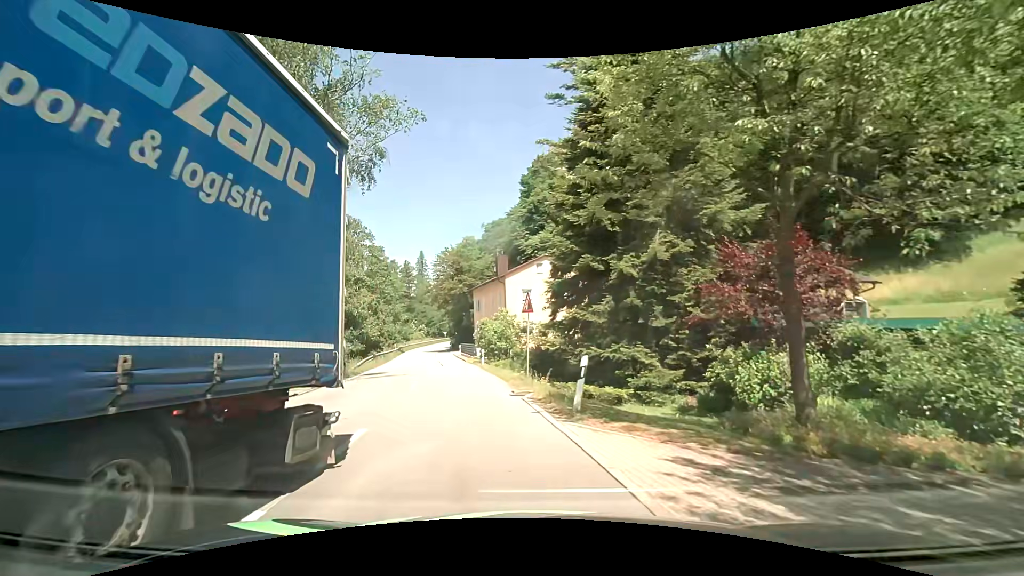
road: tertiary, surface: asphalt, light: Day
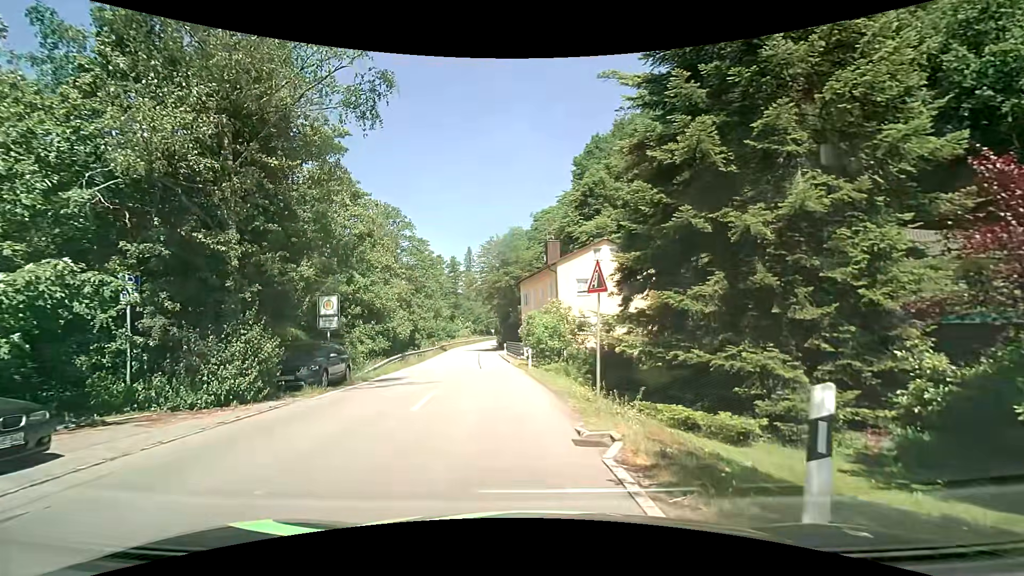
(0.0, +6.2) m; -5°
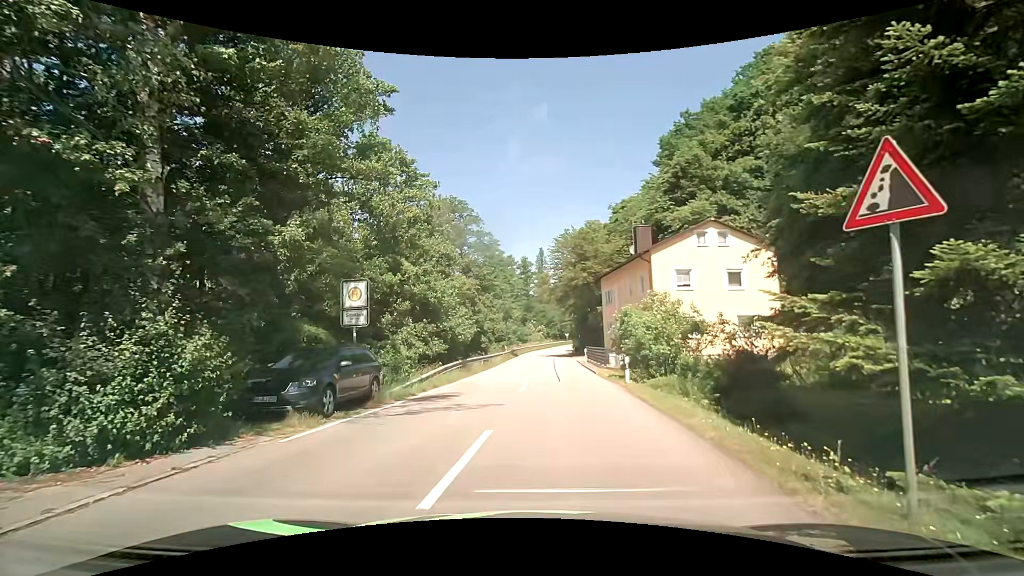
(-0.4, +6.2) m; -7°
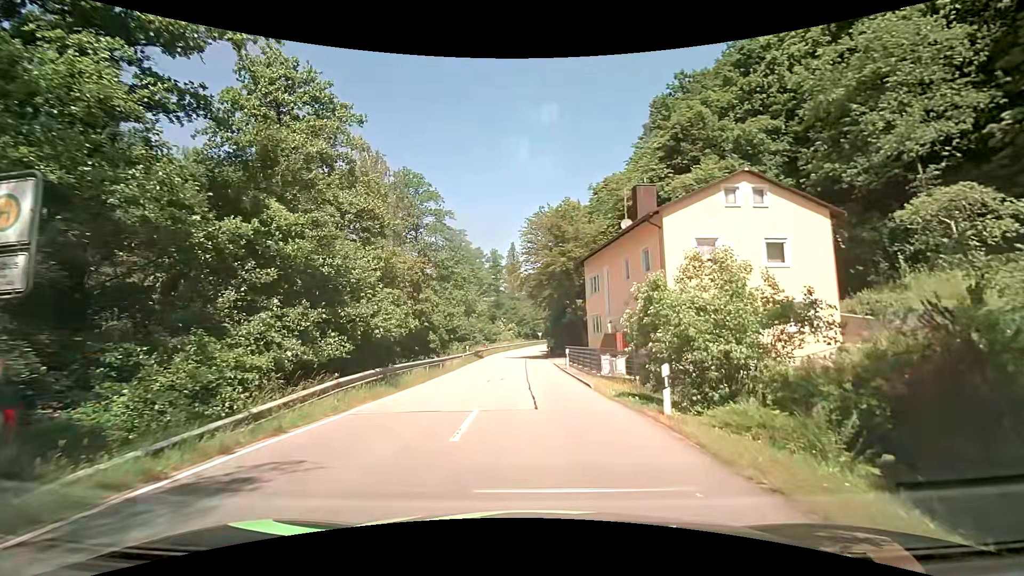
(+0.3, +9.5) m; +3°
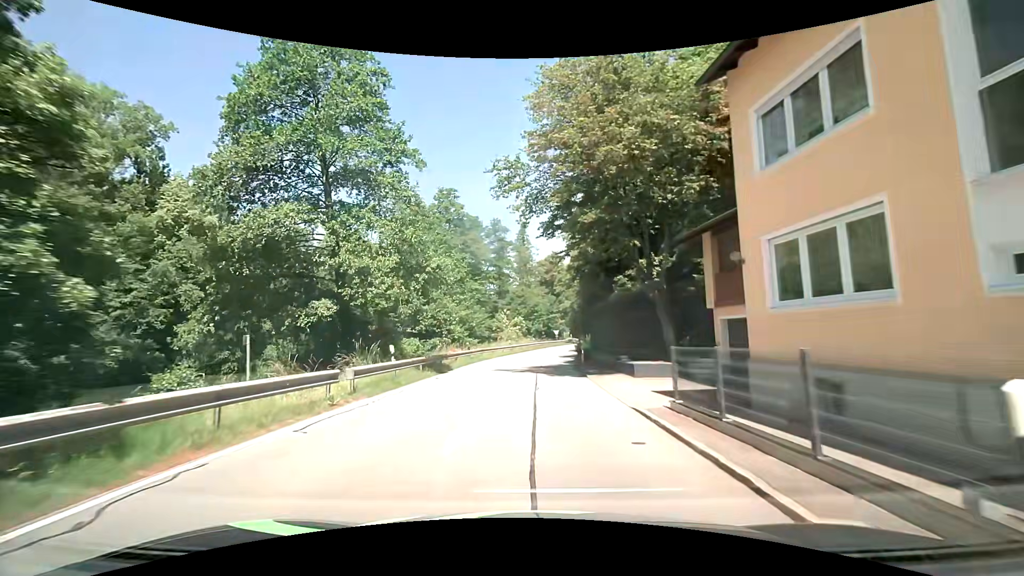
(+0.1, +25.6) m; -1°
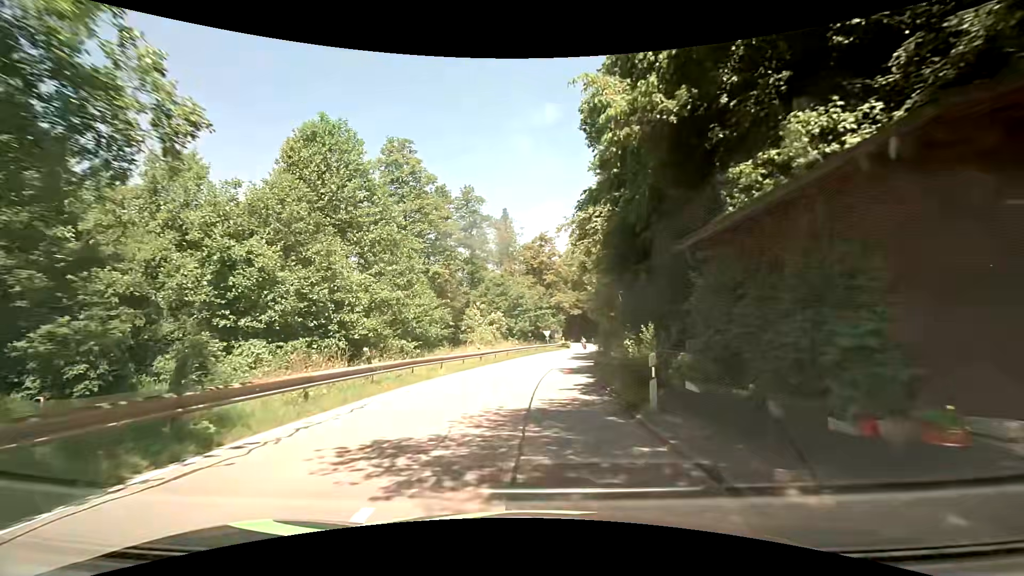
(+0.2, +18.1) m; +1°
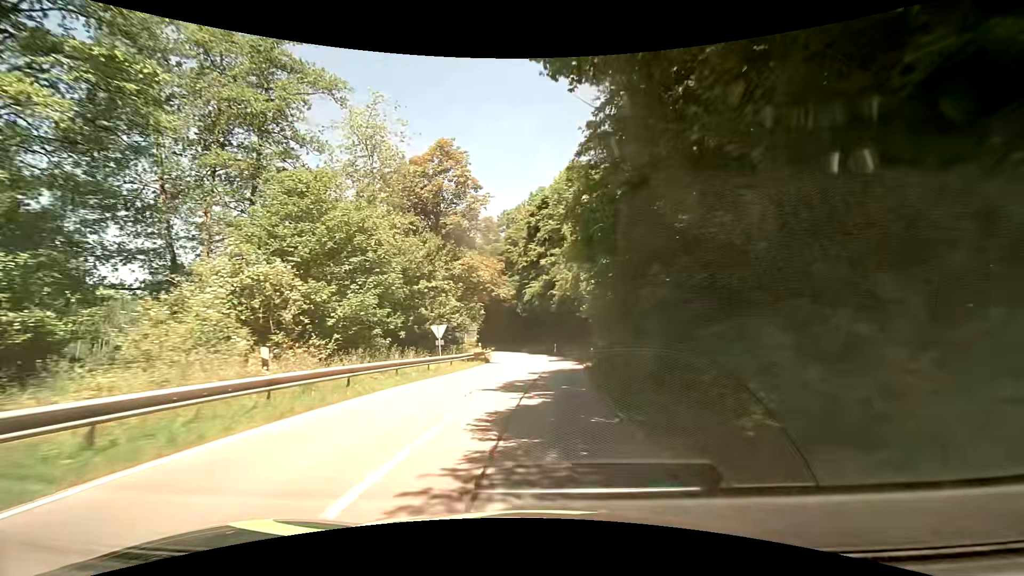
(+2.5, +32.3) m; +9°
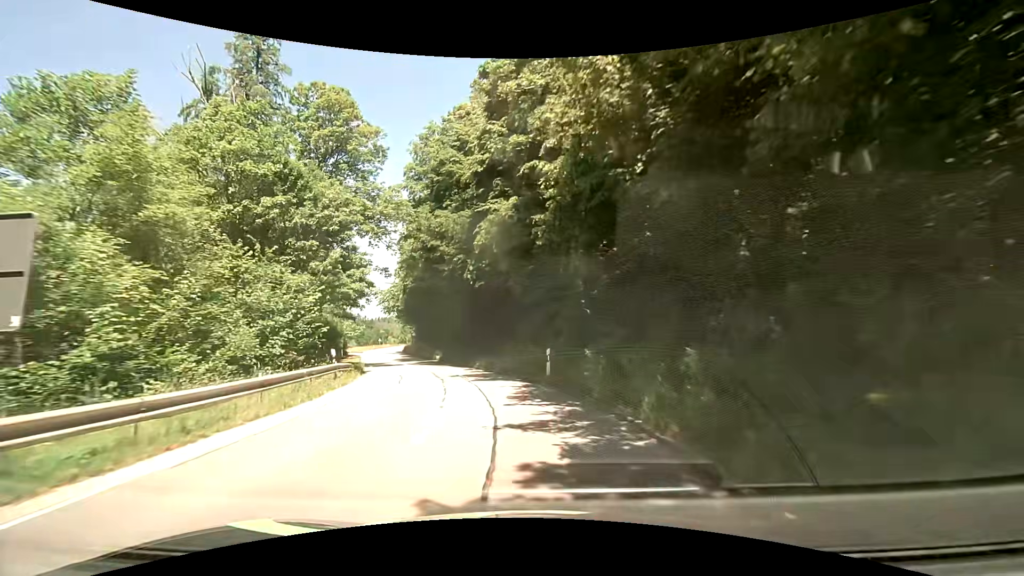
(+1.9, +35.4) m; +2°
(0, +10) (-2, +20) (-5, +30) (-8, +39) (-11, +48) (-15, +58) (-18, +67) (-21, +77) (-24, +86) (-27, +96) m
